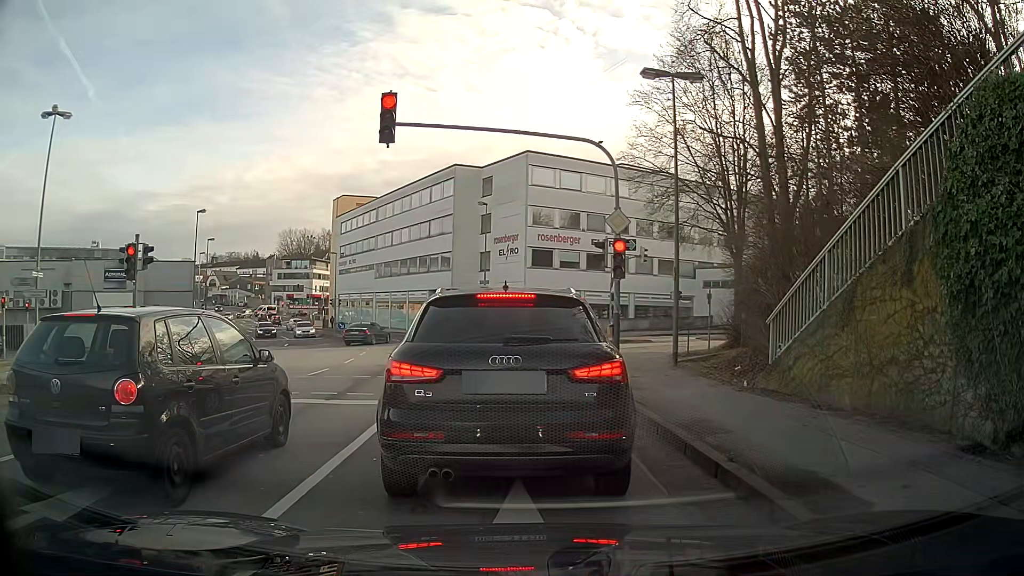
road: tertiary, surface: asphalt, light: Day
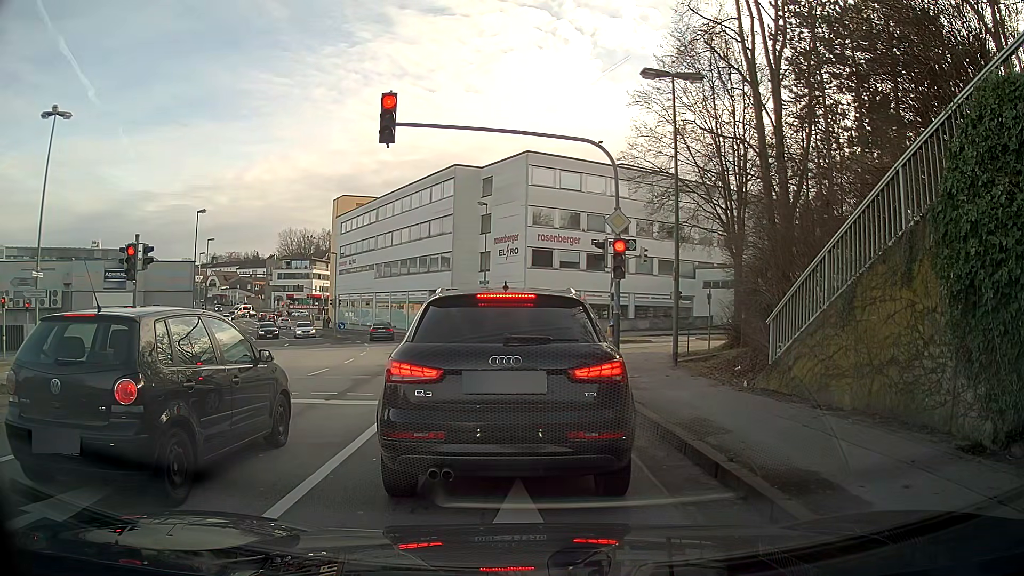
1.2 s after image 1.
(0.0, 0.0) m; 0°
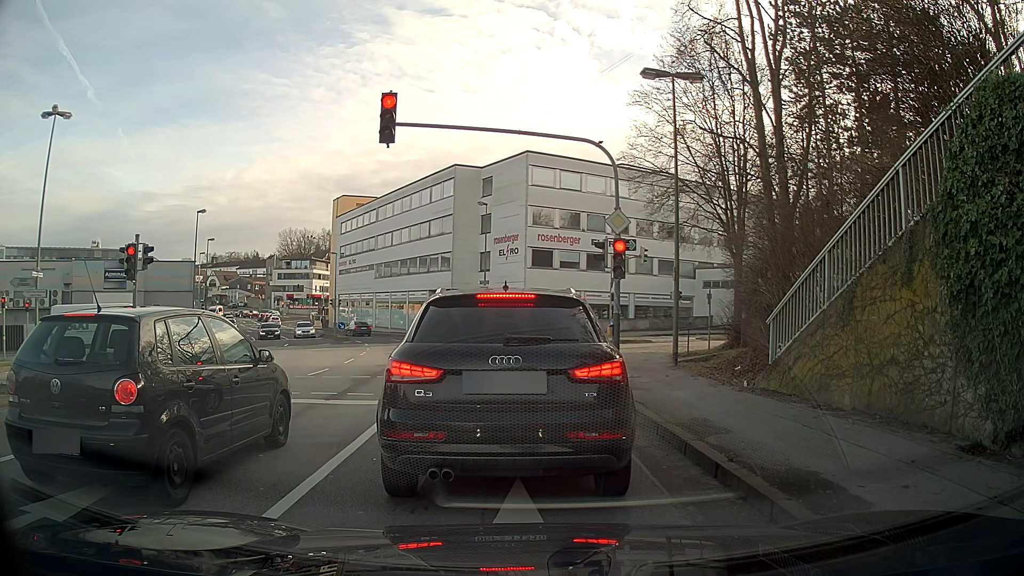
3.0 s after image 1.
(0.0, 0.0) m; 0°
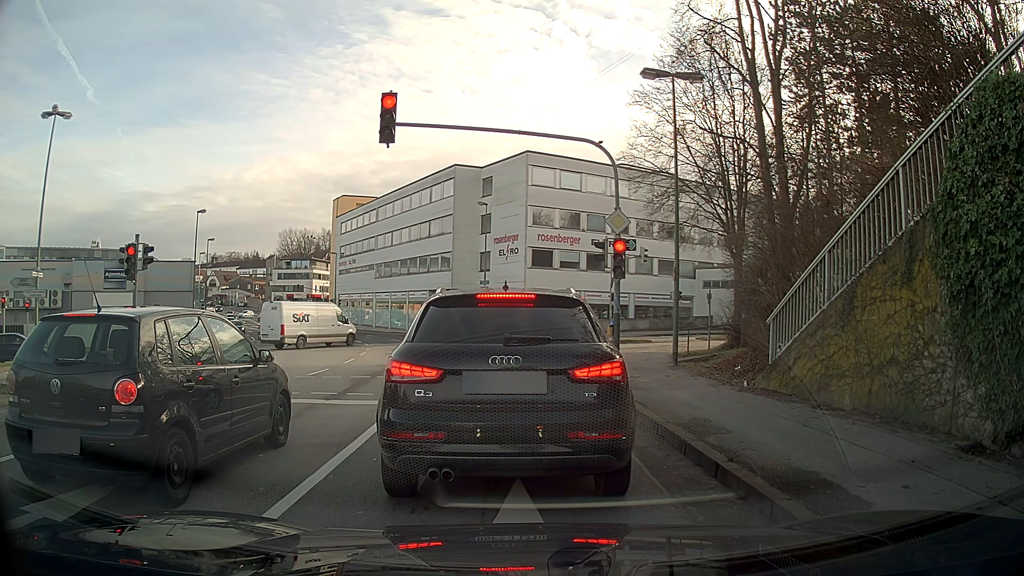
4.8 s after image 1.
(0.0, 0.0) m; 0°
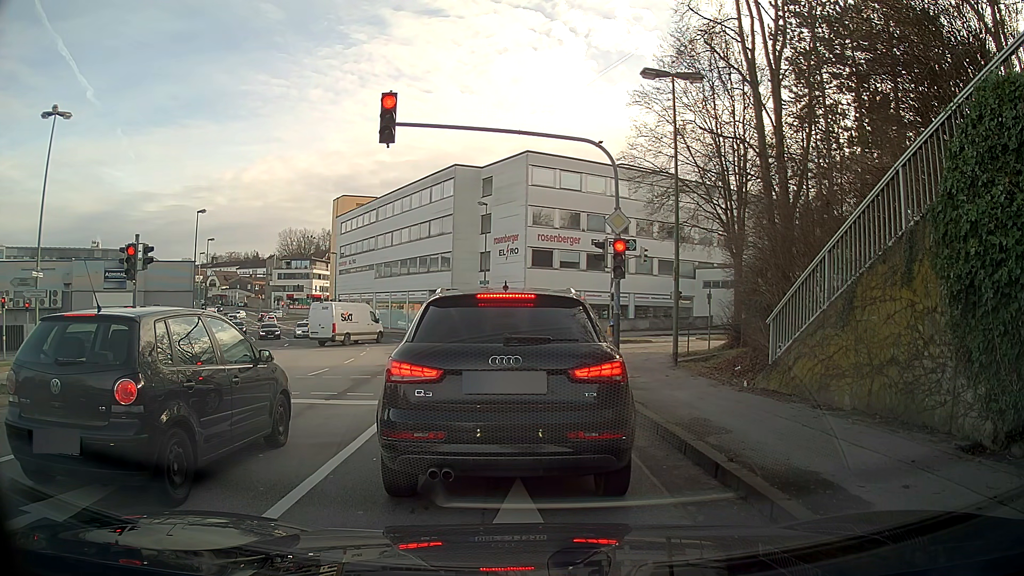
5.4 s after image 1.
(0.0, 0.0) m; 0°
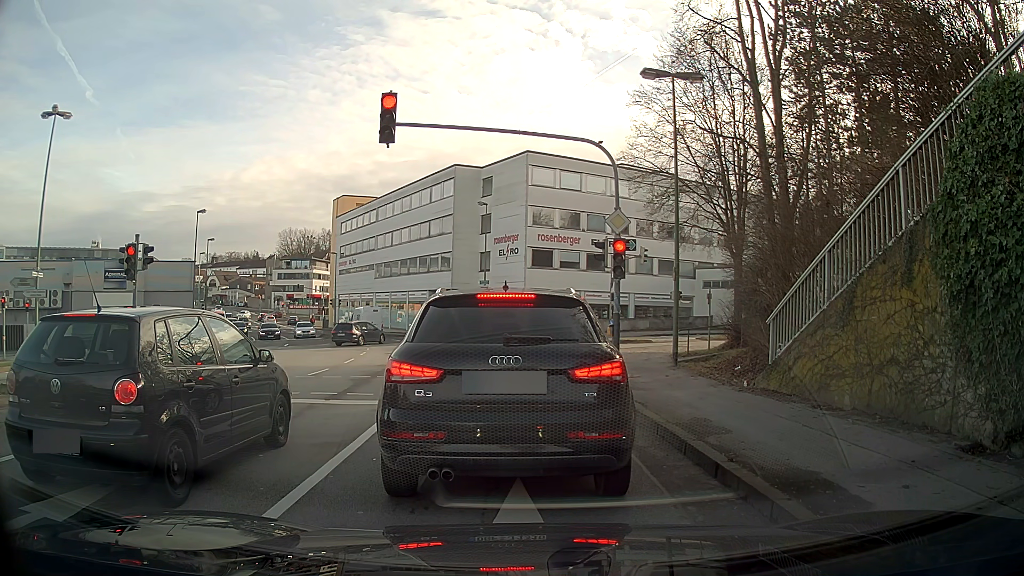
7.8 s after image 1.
(0.0, 0.0) m; 0°
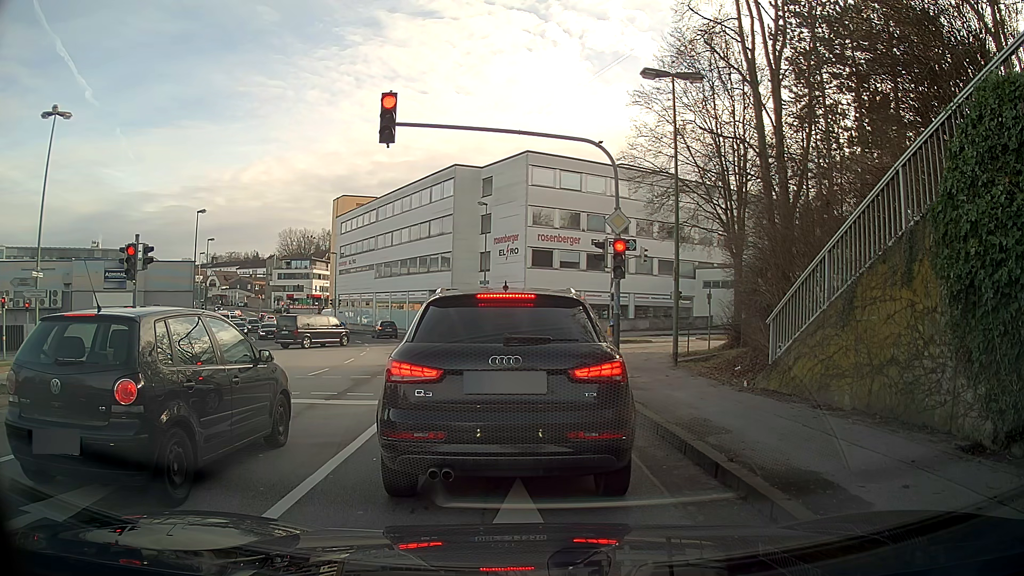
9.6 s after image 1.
(0.0, 0.0) m; 0°
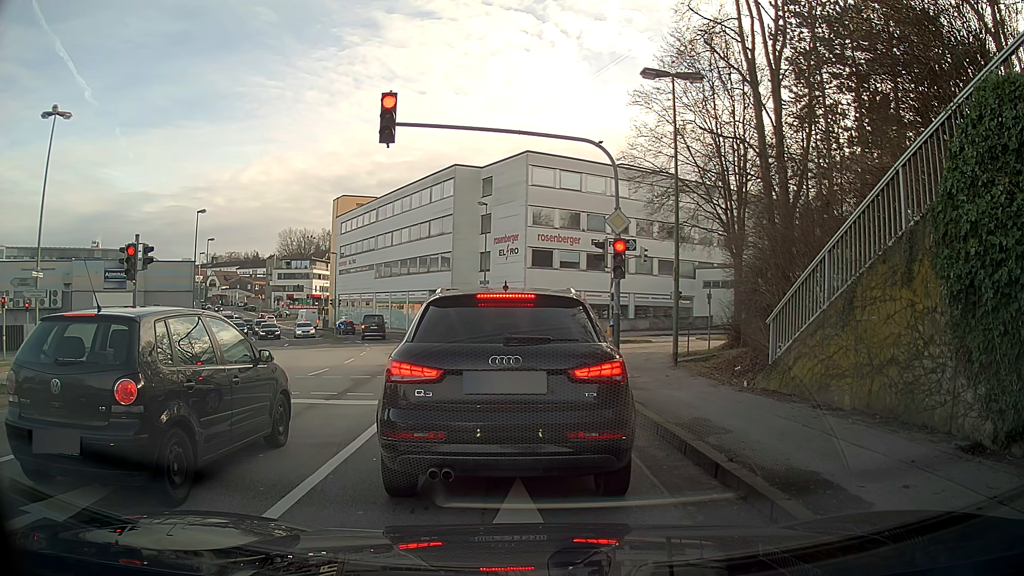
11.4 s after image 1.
(0.0, 0.0) m; 0°
(0, +10) (-1, +20) (0, +30) (+7, +37) (+15, +42) (+25, +45) (+35, +48) (+44, +50) (+54, +51) (+64, +51) m
